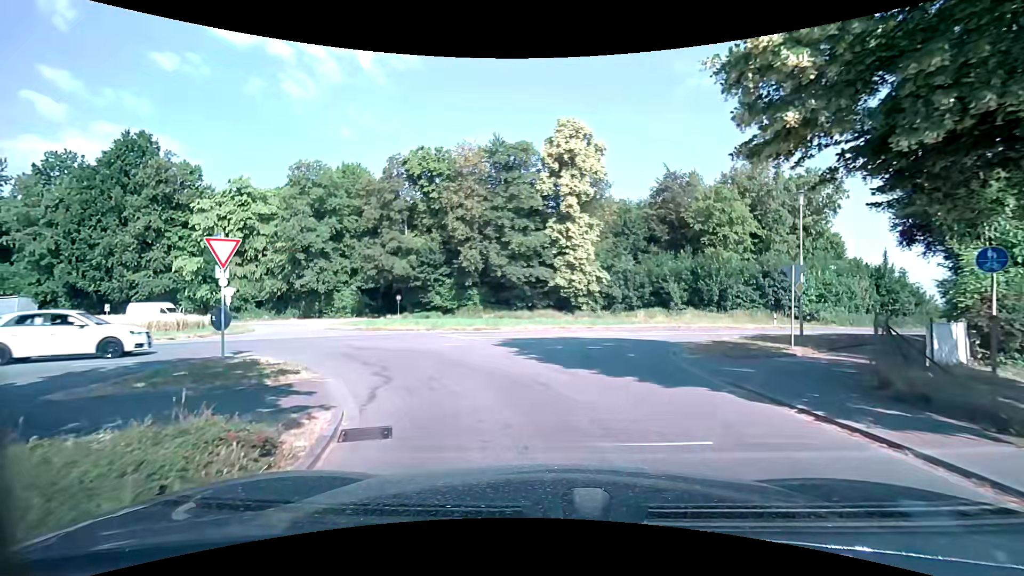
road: unclassified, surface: asphalt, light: Day
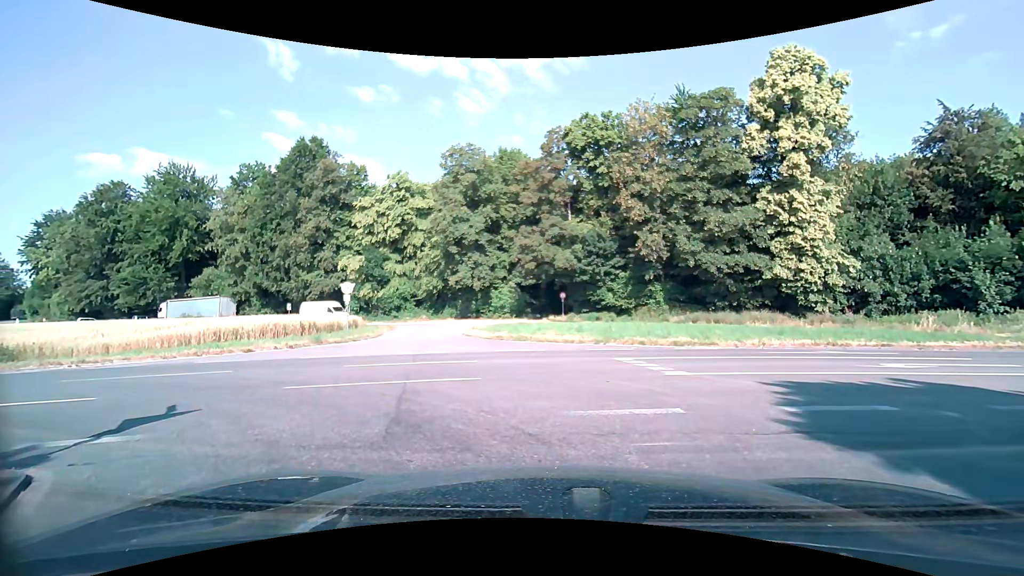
(-1.6, +10.0) m; -18°
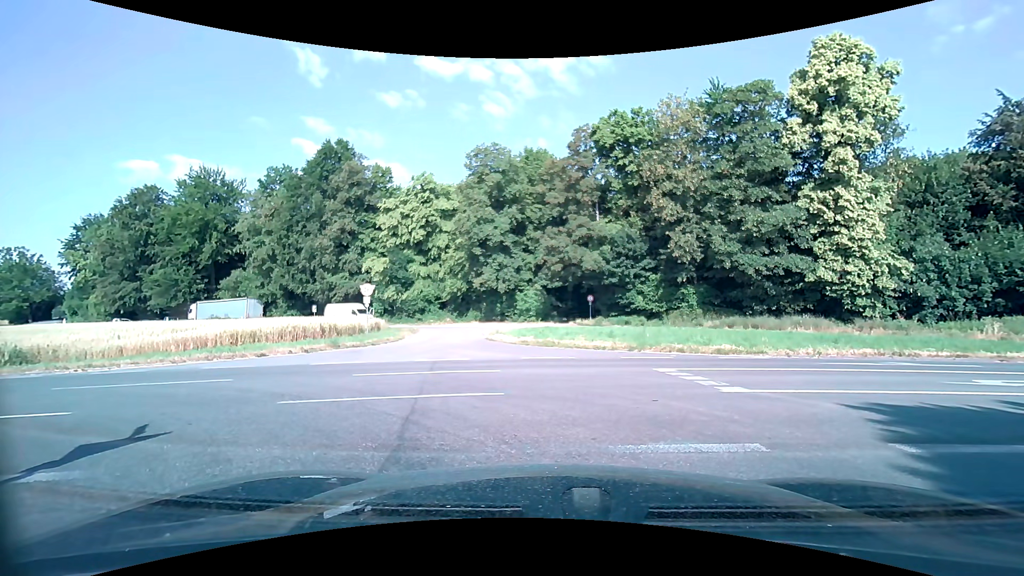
(-0.1, +1.2) m; -3°
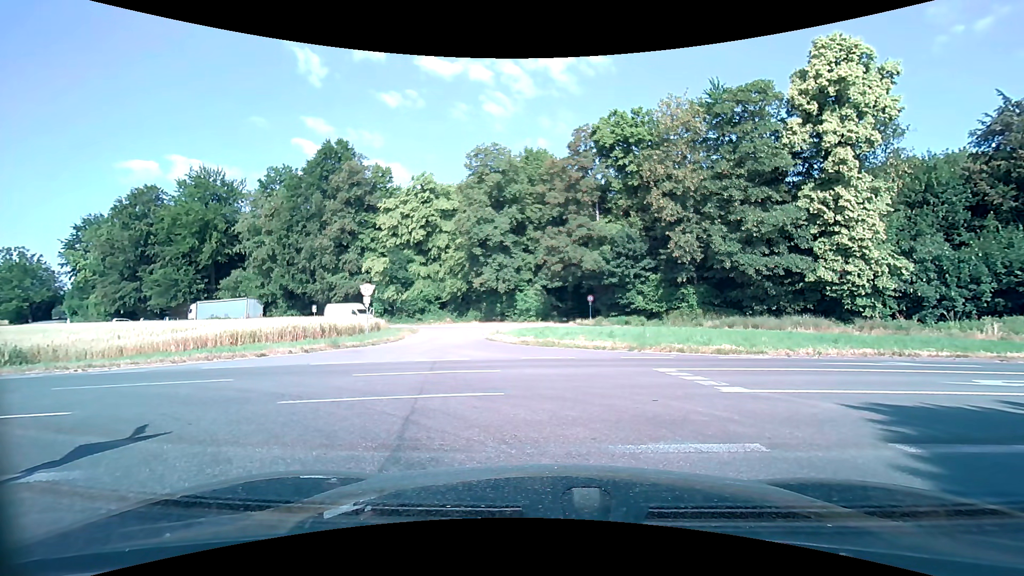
(0.0, 0.0) m; 0°
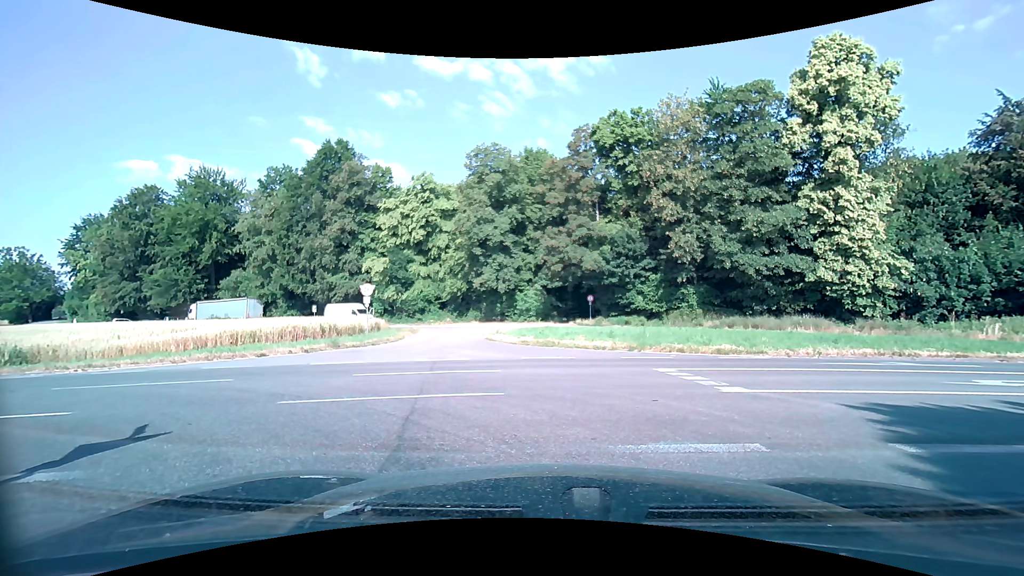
(0.0, 0.0) m; 0°
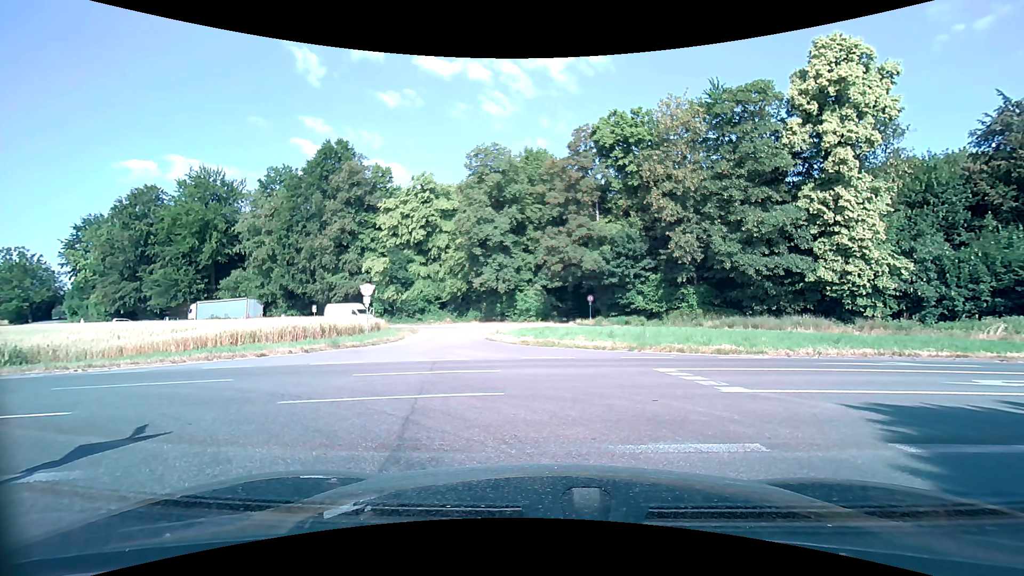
(0.0, 0.0) m; 0°
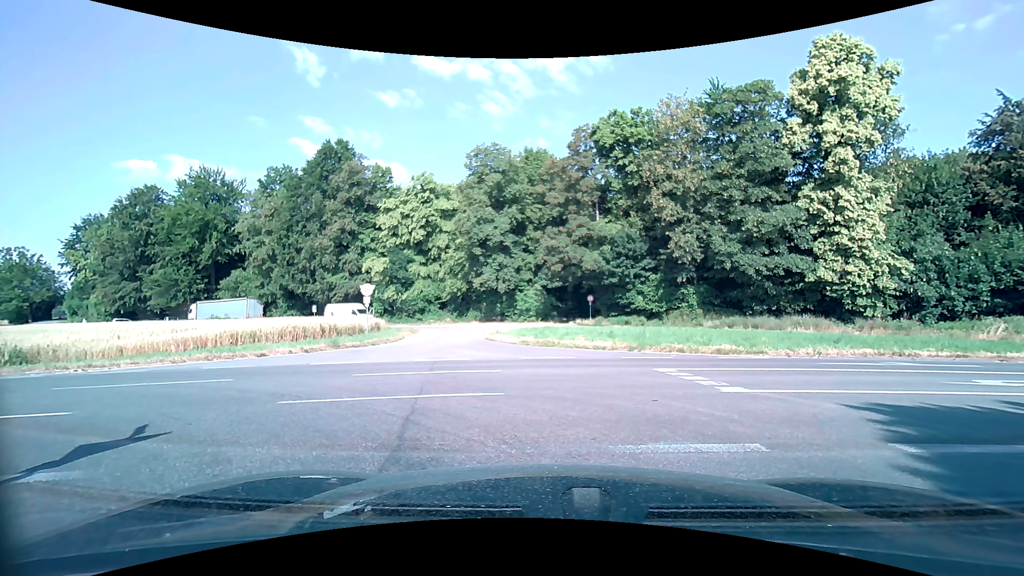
(0.0, 0.0) m; 0°
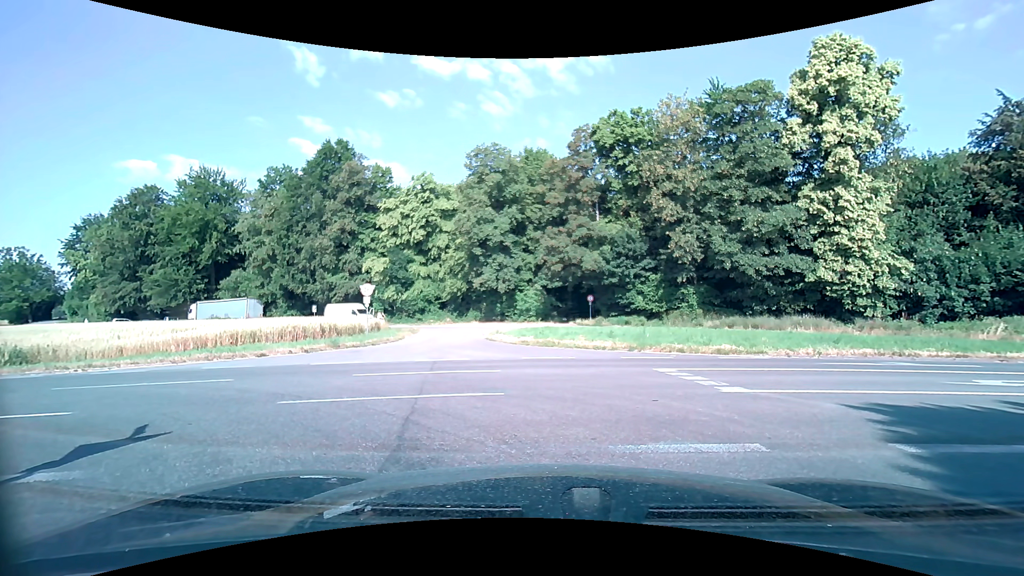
(0.0, 0.0) m; 0°
(-3, +9) (-13, +12) (-23, +12) (-33, +11) (-43, +9) (-52, +8) (-62, +7) (-72, +6) (-82, +5) (-92, +4) m
